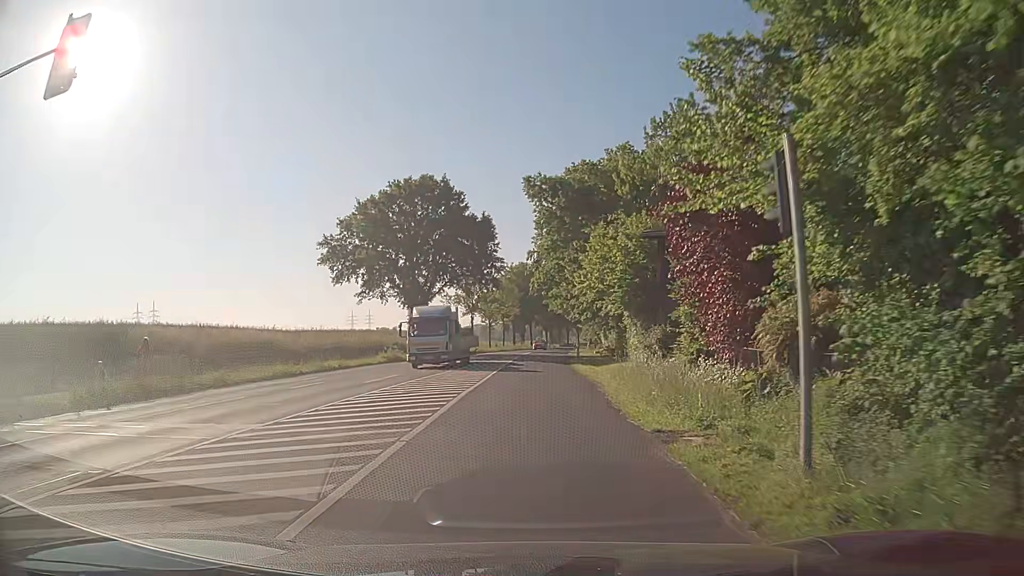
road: secondary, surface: asphalt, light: Day
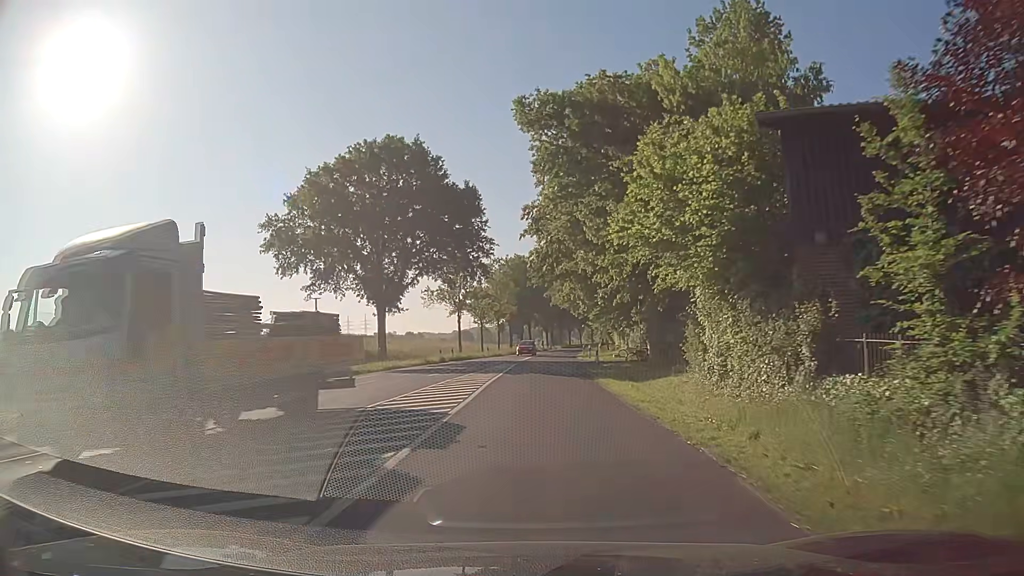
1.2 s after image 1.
(-0.1, +14.3) m; 0°
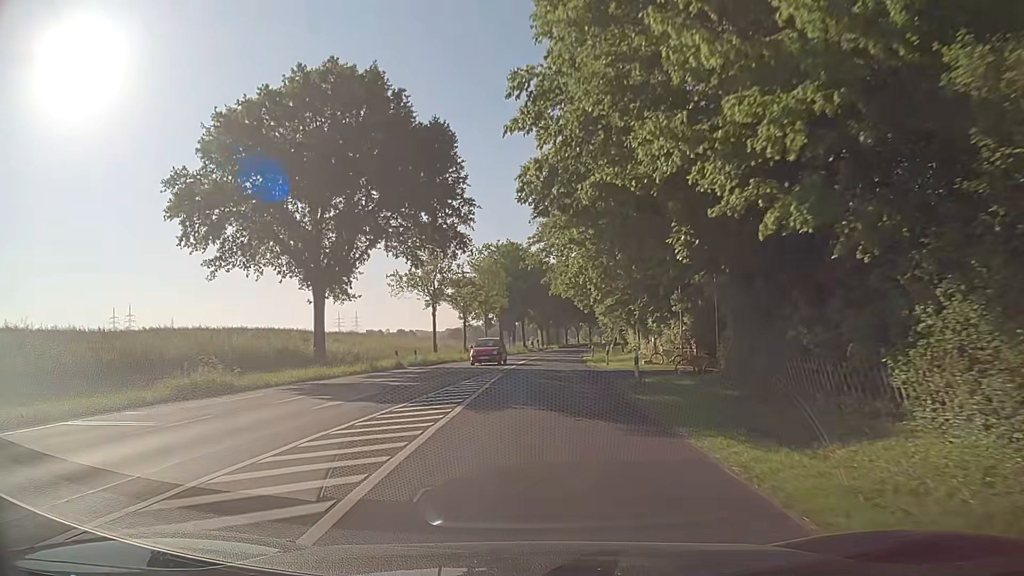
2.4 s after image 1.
(+0.1, +14.6) m; 0°
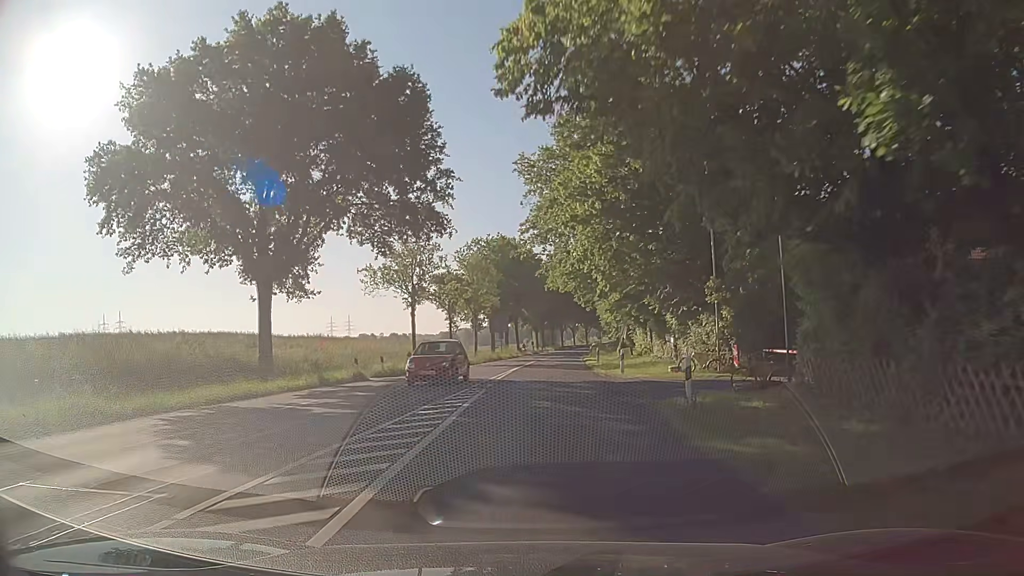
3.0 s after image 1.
(+0.1, +7.4) m; +1°
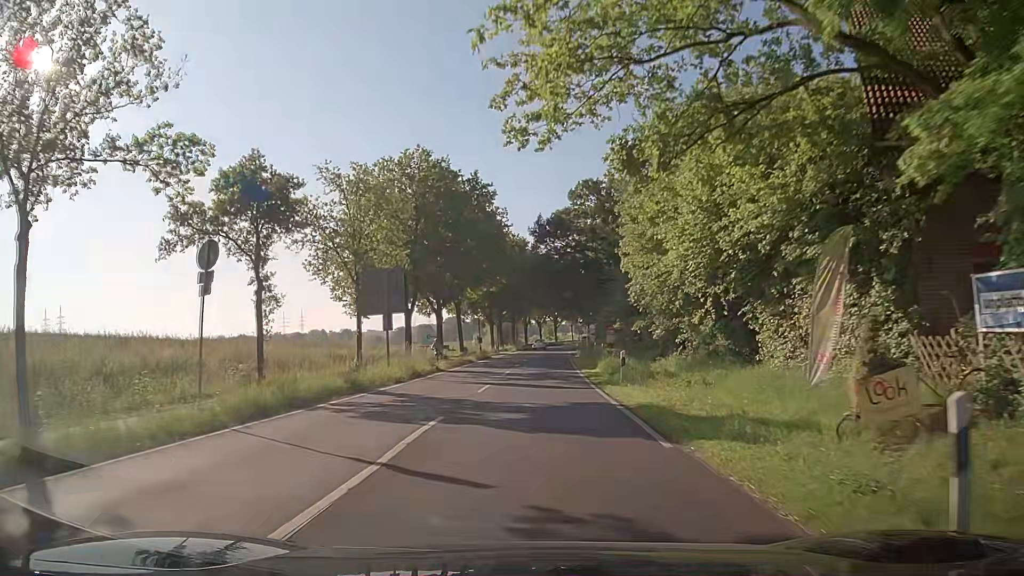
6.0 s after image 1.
(+1.3, +37.4) m; +3°
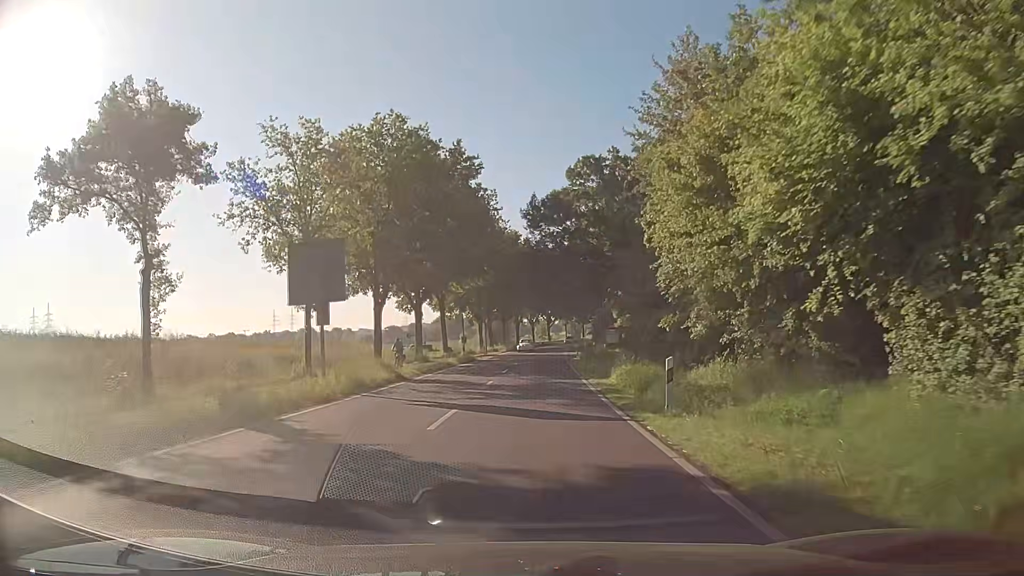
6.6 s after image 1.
(+0.1, +7.6) m; +1°
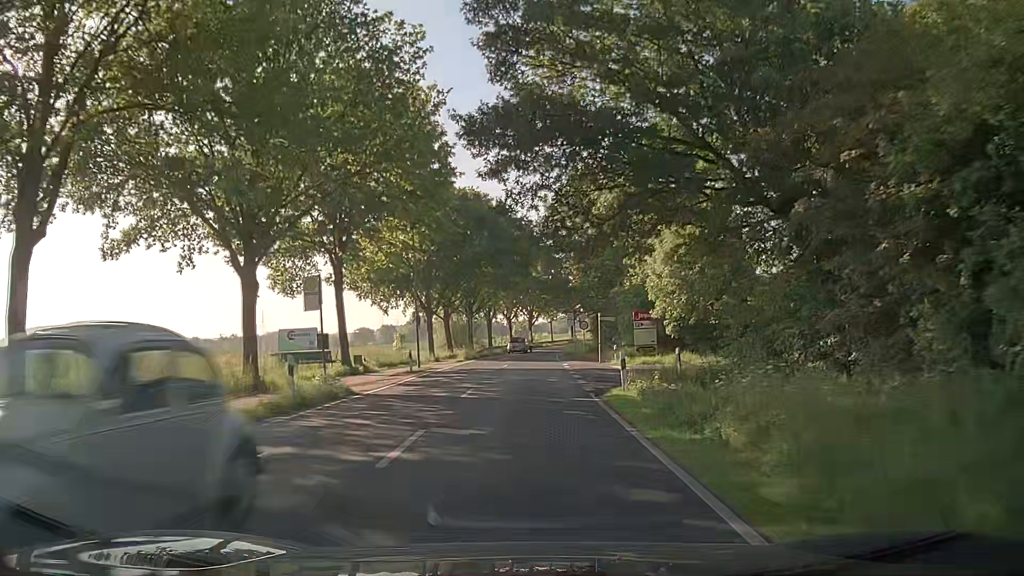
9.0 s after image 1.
(+0.5, +30.5) m; +2°
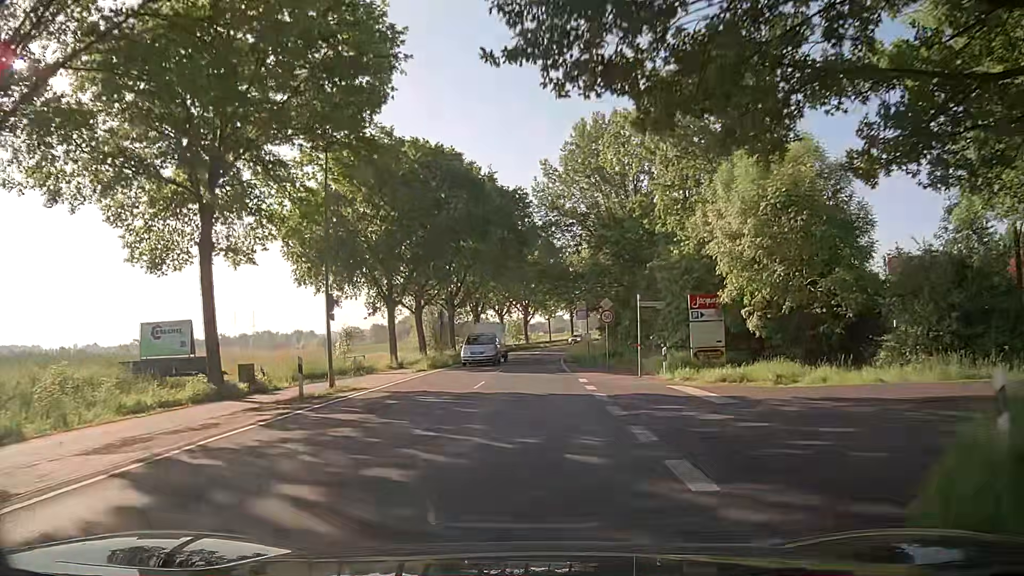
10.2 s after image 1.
(+0.1, +15.3) m; 0°
(0, +10) (0, +20) (+1, +30) (+1, +40) (+1, +50) (+2, +60) (+3, +70) (+4, +80) (+6, +90) (+9, +99) m
